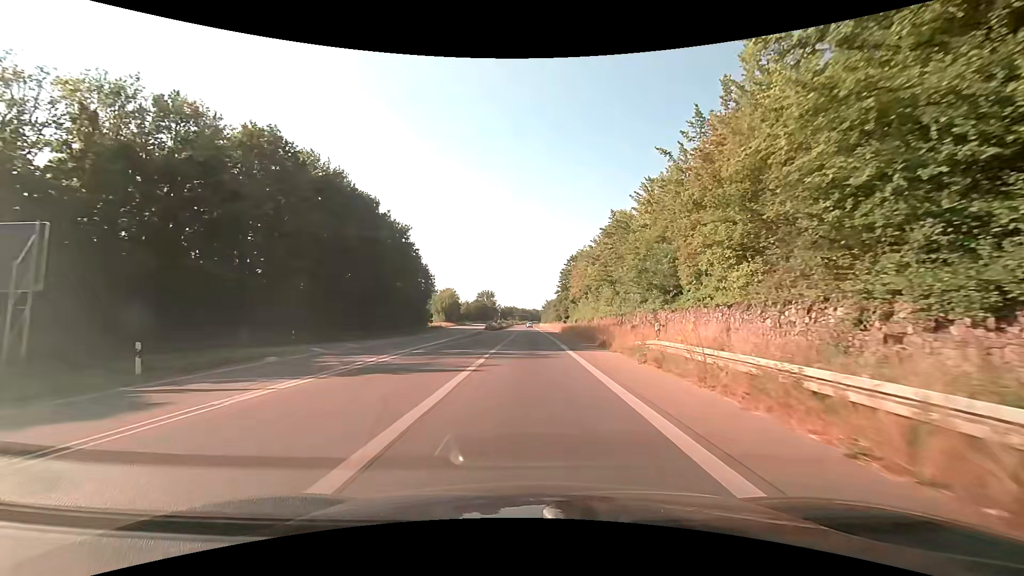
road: trunk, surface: asphalt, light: Day
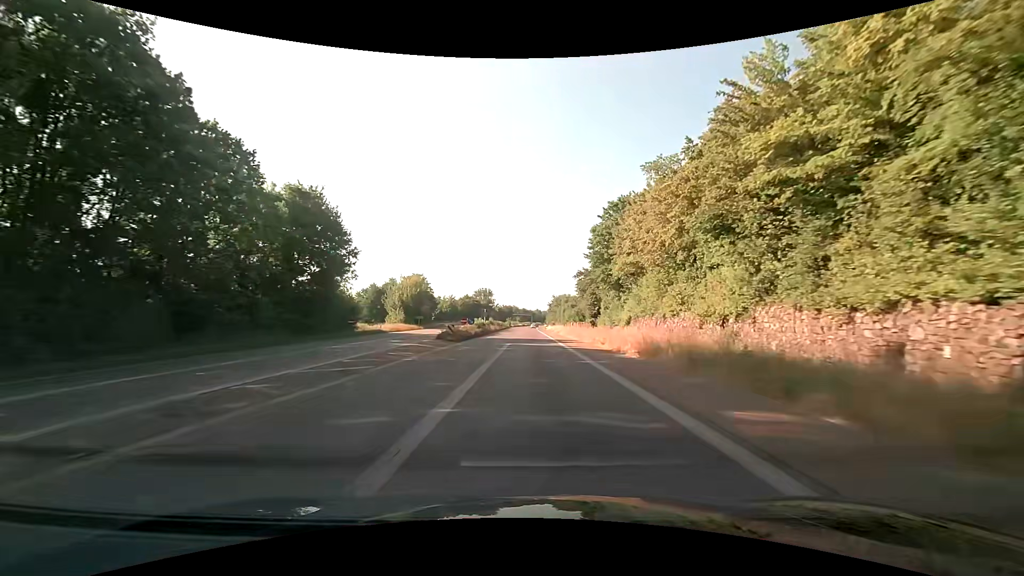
(-0.1, +45.3) m; 0°
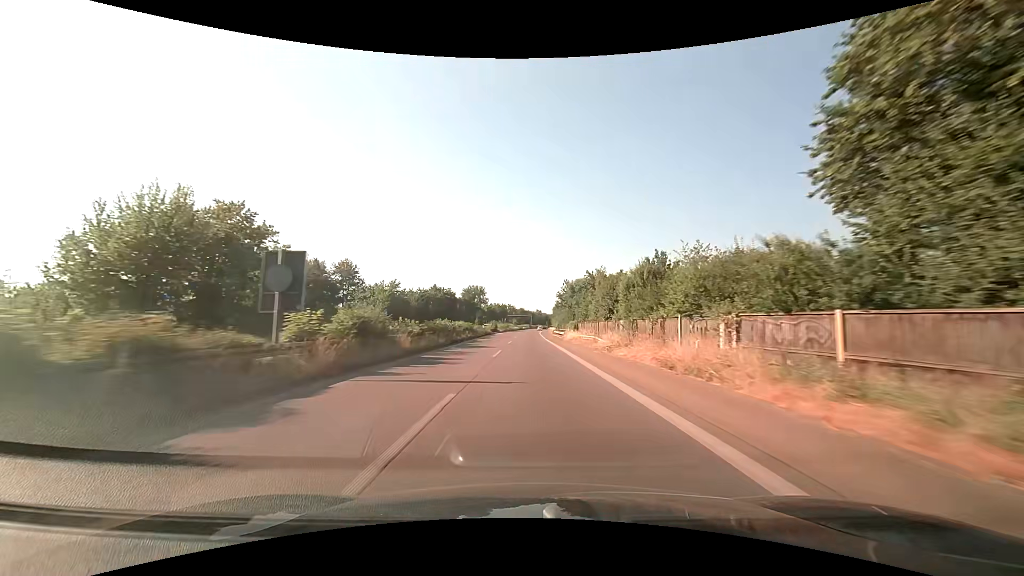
(+0.2, +64.4) m; 0°
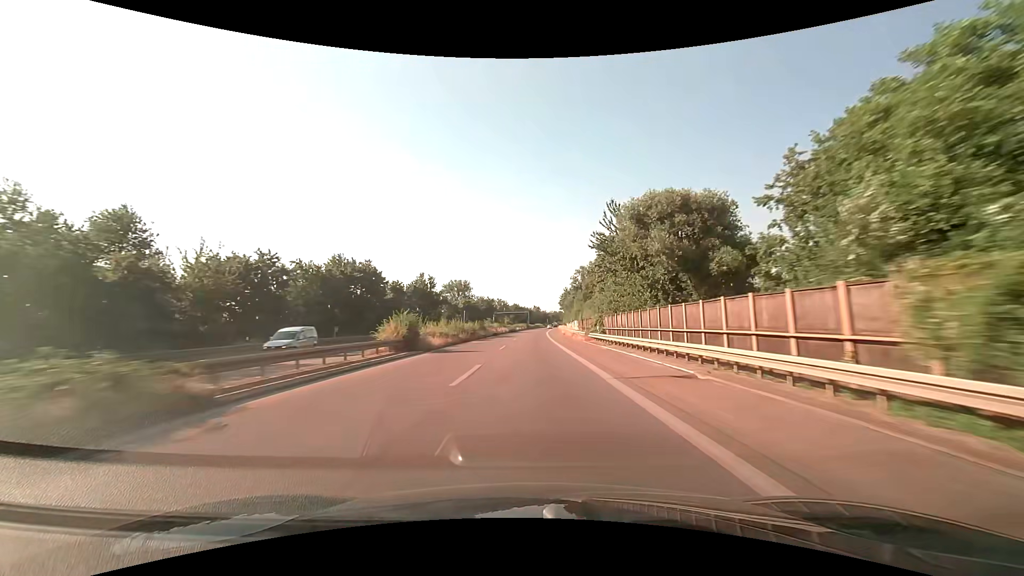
(+0.7, +66.1) m; +1°
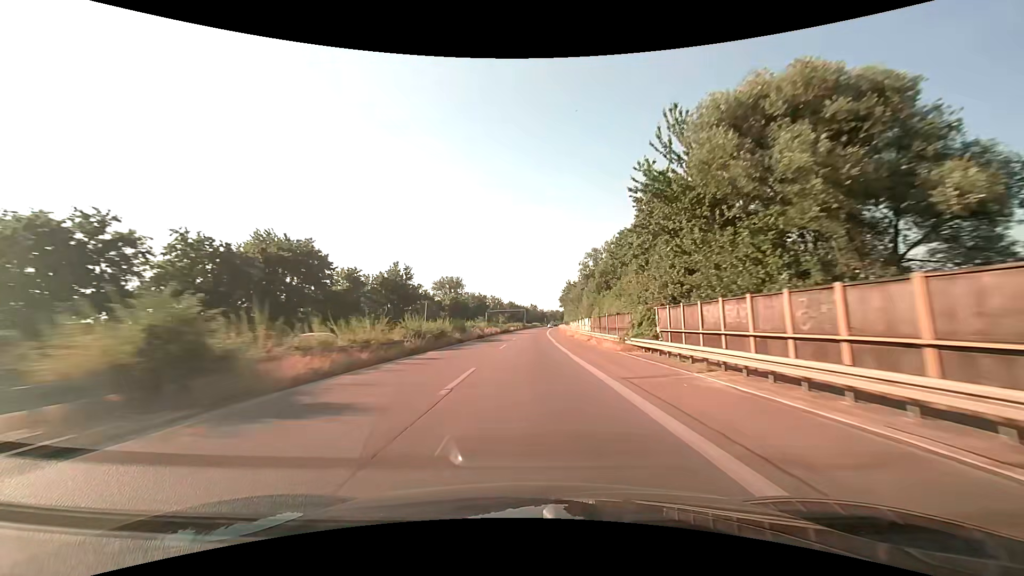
(0.0, +18.3) m; 0°
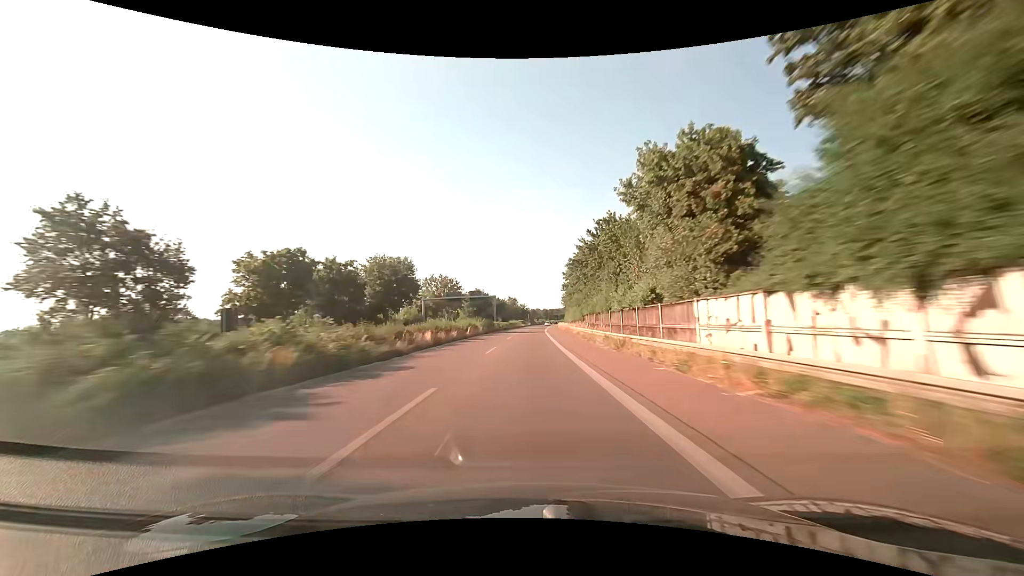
(+1.4, +79.1) m; +2°
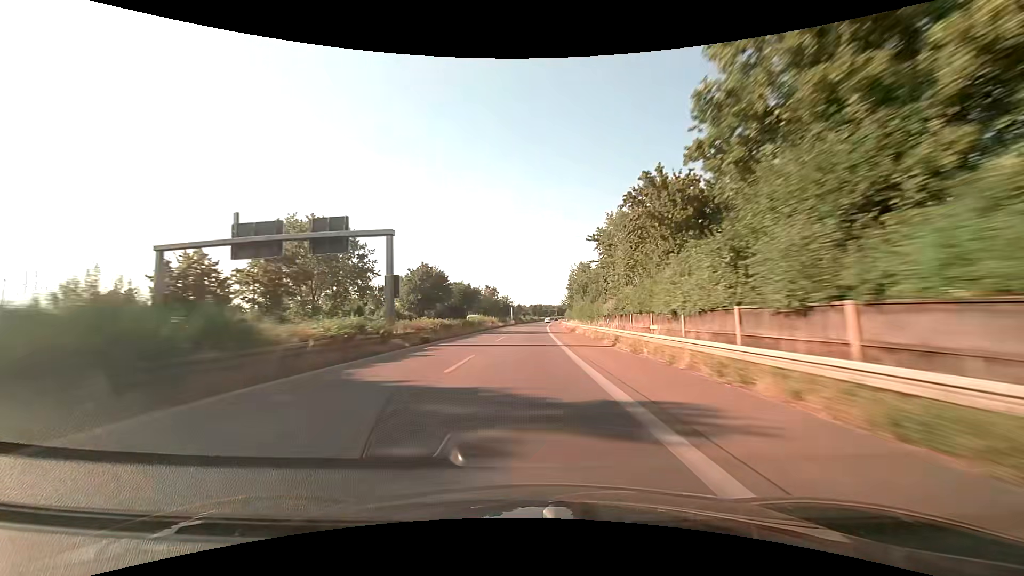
(+0.6, +64.1) m; +2°
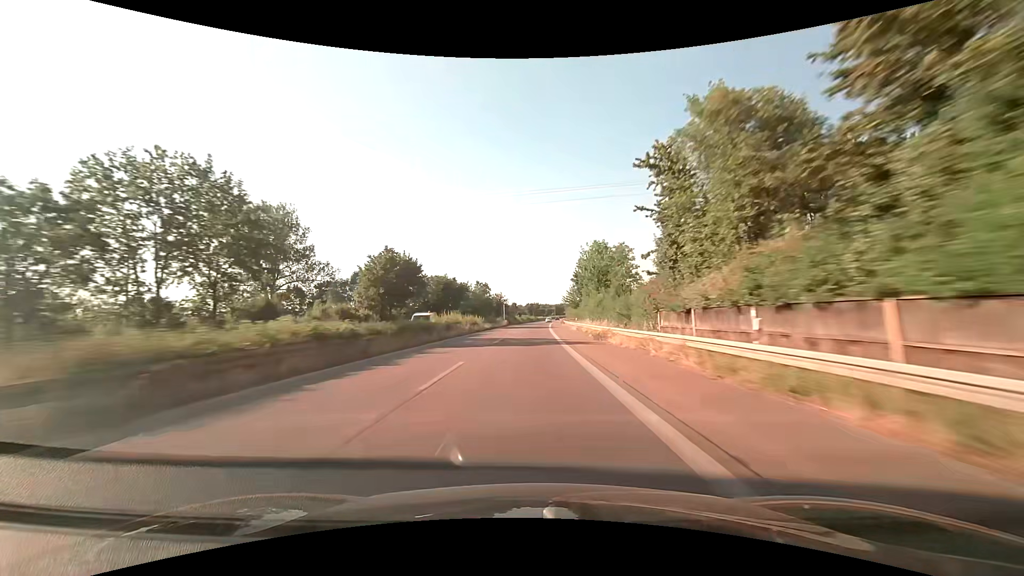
(0.0, +21.1) m; 0°
(0, +10) (0, +20) (0, +30) (0, +40) (+1, +50) (+1, +60) (+1, +70) (+2, +80) (+2, +90) (+3, +100) m
